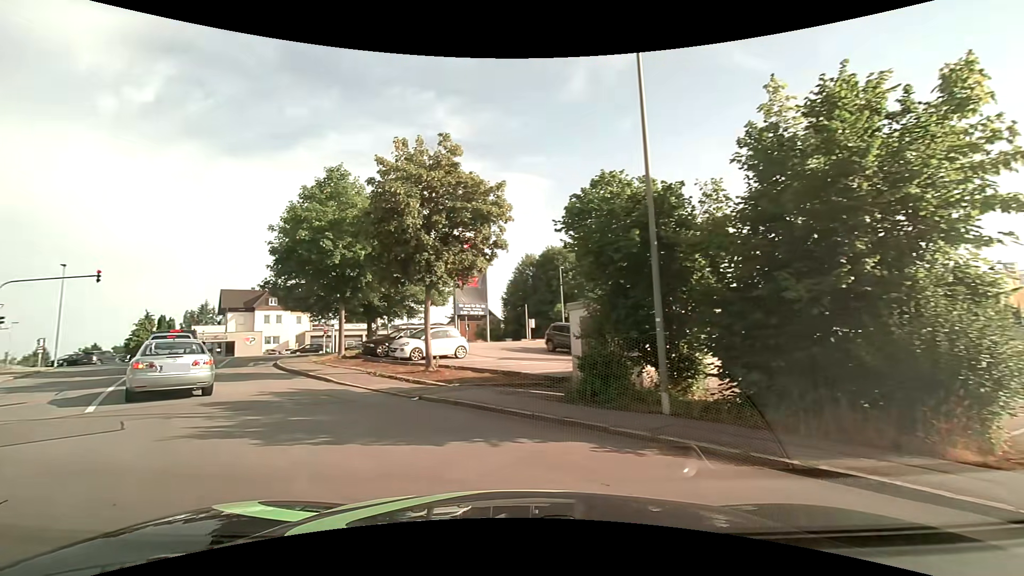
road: residential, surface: asphalt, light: Day
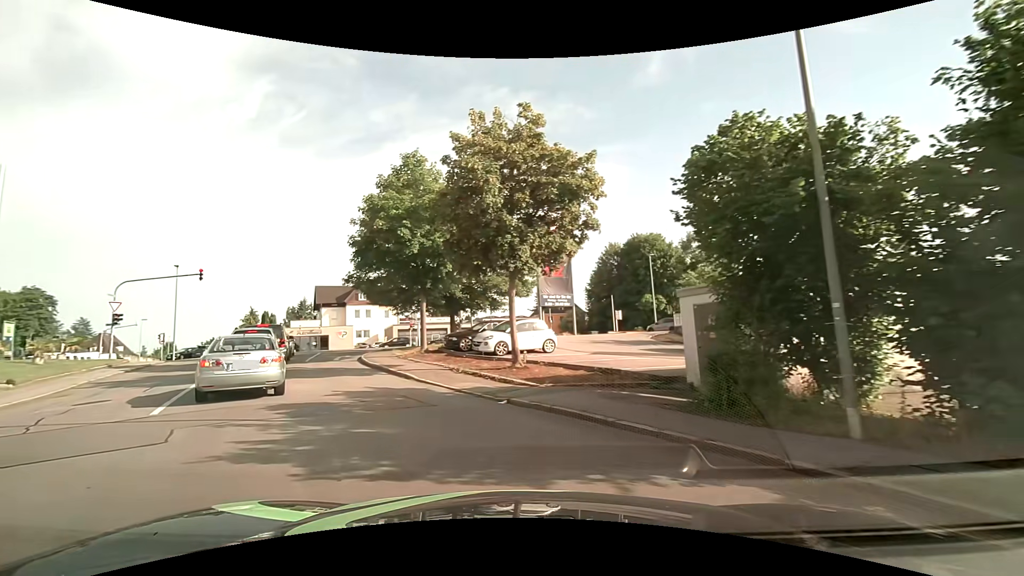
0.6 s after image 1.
(-0.2, +2.2) m; -8°
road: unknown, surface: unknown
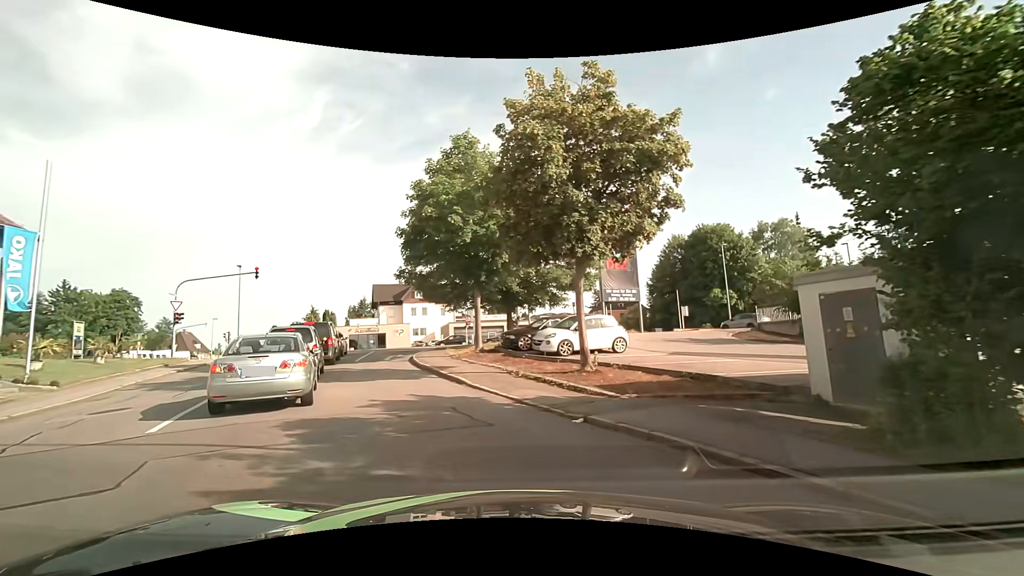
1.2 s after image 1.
(-0.2, +2.5) m; -8°
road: residential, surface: asphalt
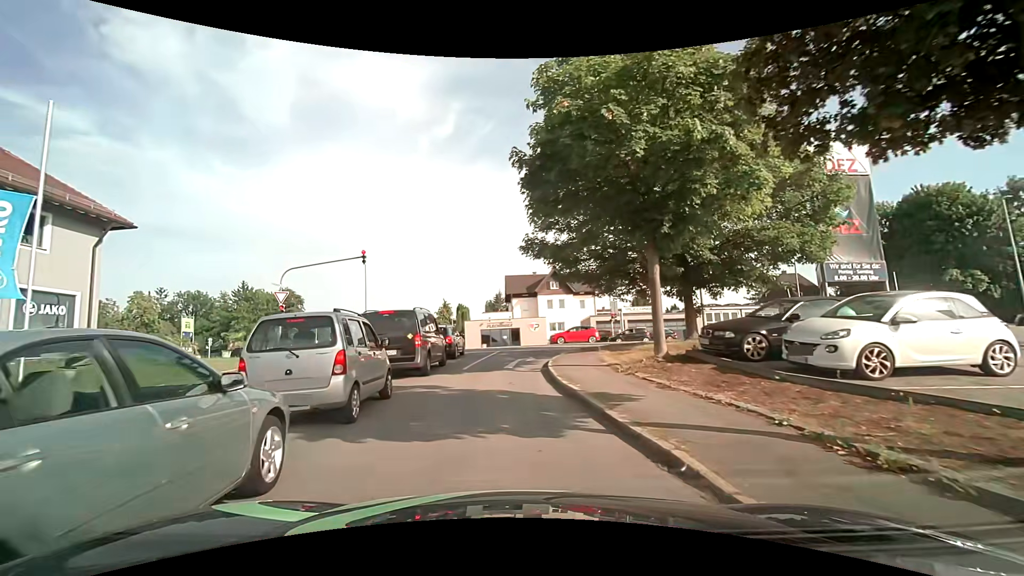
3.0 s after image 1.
(-1.1, +9.0) m; -16°
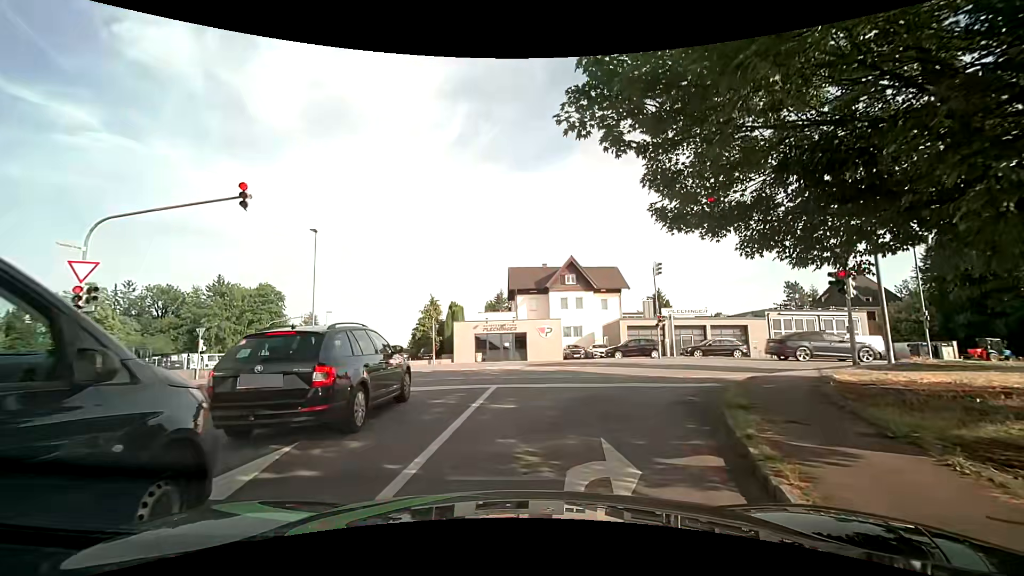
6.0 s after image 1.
(-0.4, +14.1) m; 0°
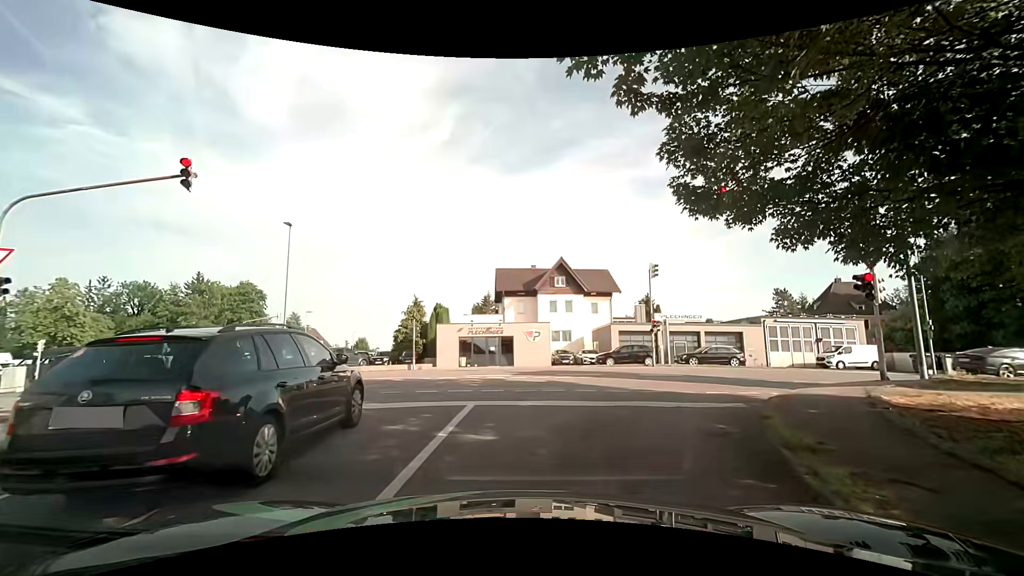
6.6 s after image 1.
(0.0, +2.0) m; +2°
